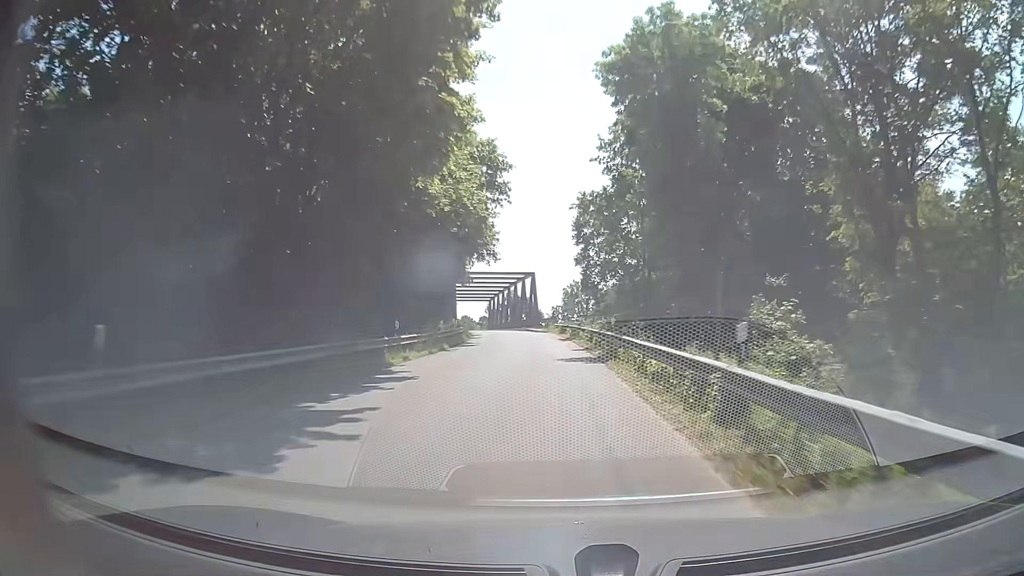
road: unclassified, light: Day
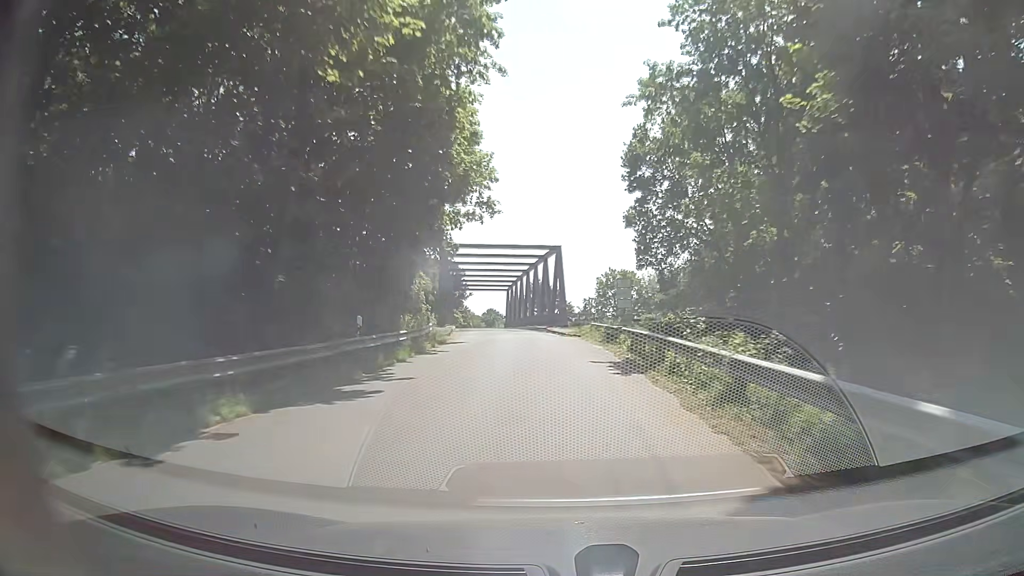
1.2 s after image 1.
(-0.3, +22.6) m; -2°
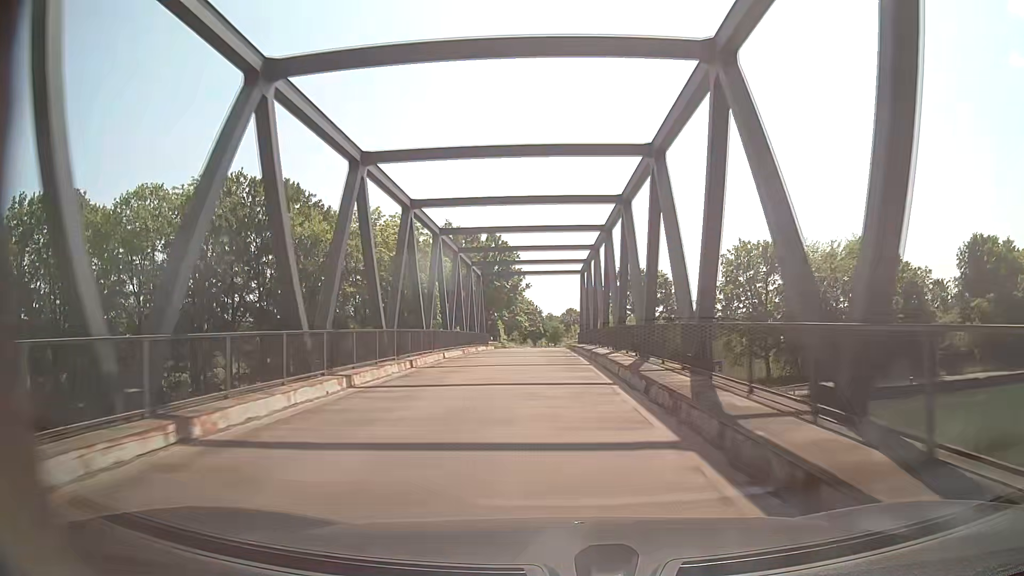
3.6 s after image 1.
(-2.3, +45.1) m; -6°
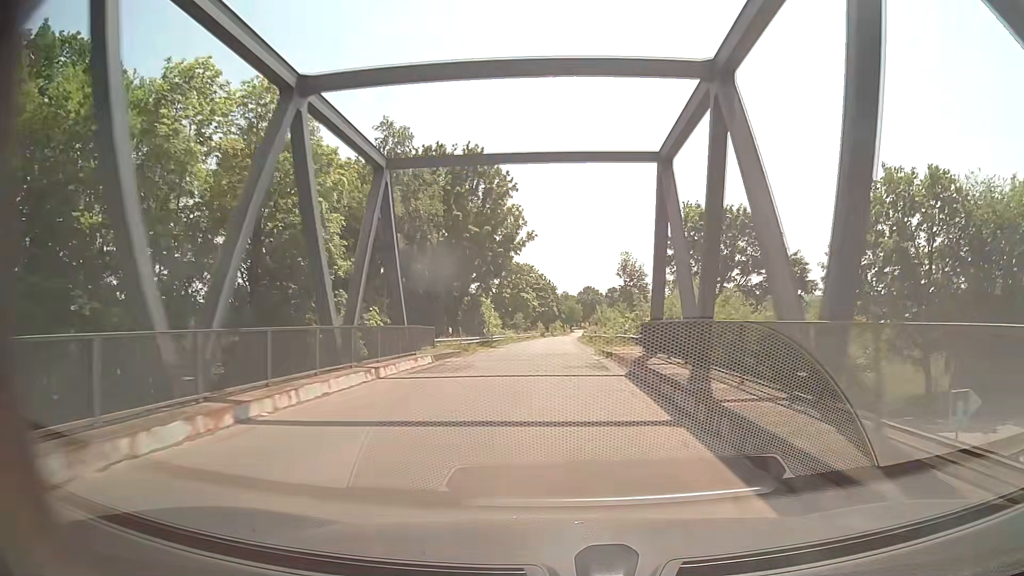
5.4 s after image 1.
(-1.0, +35.1) m; -2°
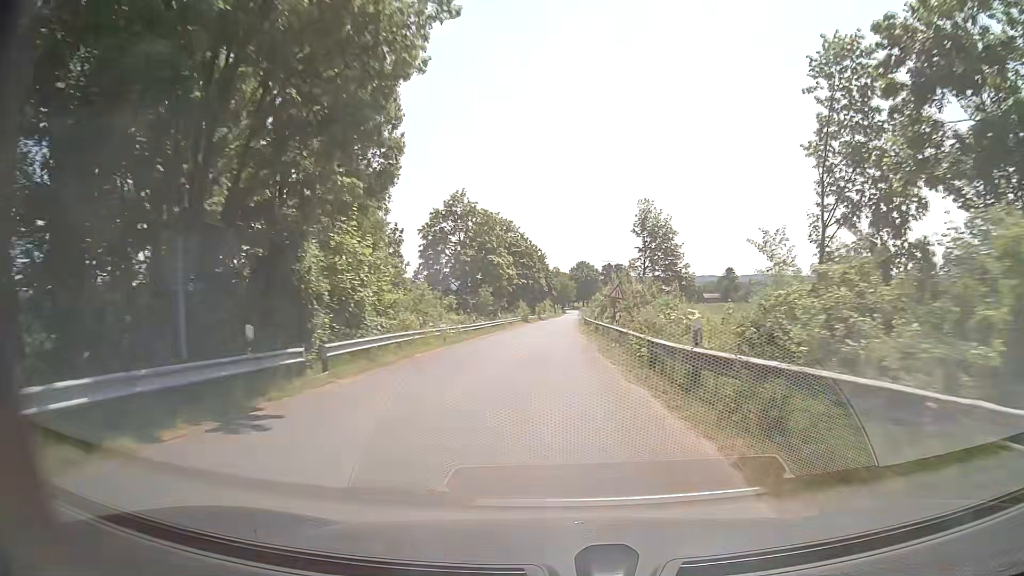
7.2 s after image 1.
(+0.1, +35.6) m; +1°
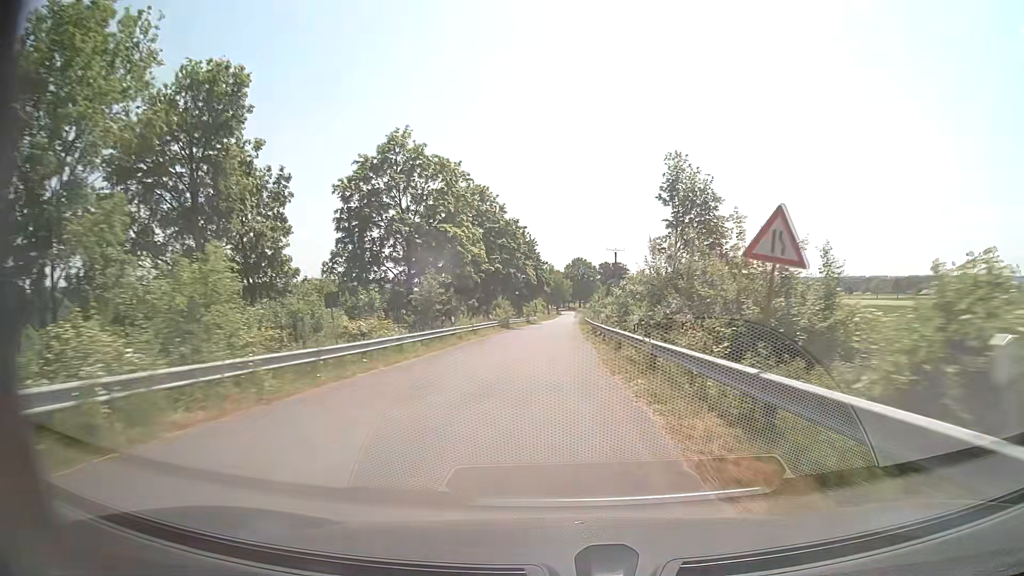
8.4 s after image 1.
(0.0, +24.2) m; 0°
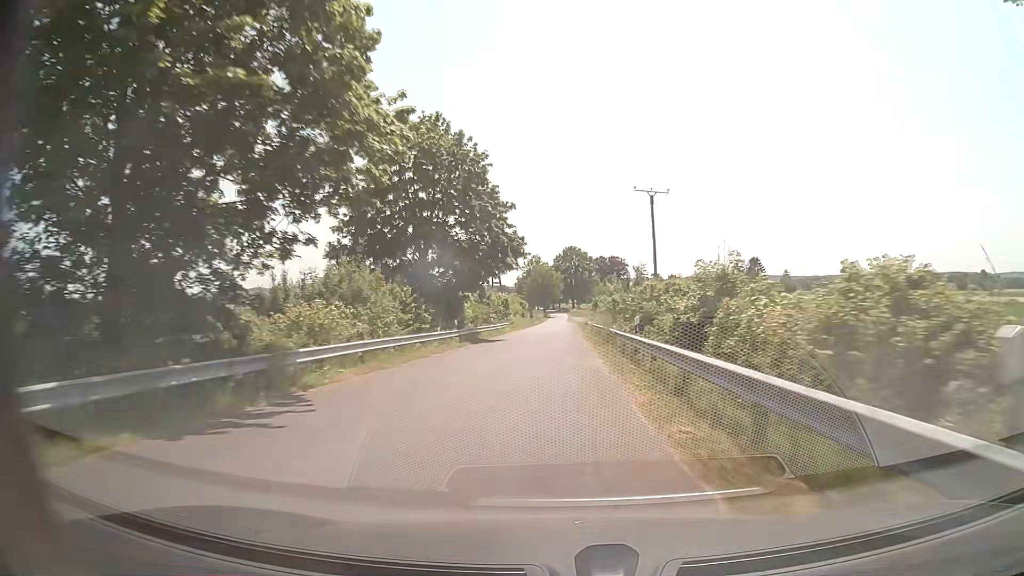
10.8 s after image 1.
(+0.5, +48.7) m; +1°
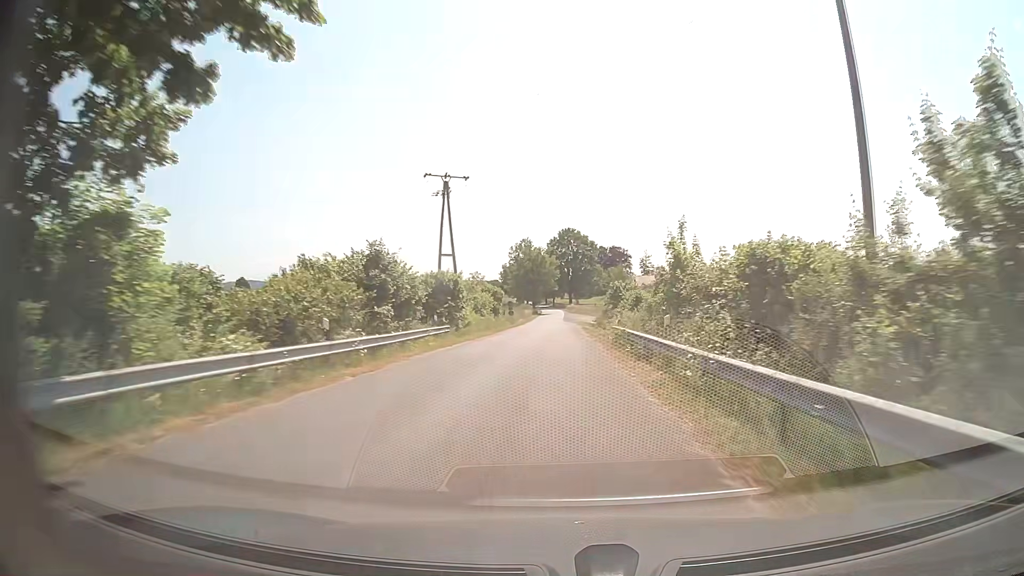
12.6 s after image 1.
(-0.1, +36.0) m; 0°
(0, +10) (0, +20) (0, +30) (0, +40) (0, +50) (+1, +60) (+1, +70) (+1, +80) (0, +90) (0, +100) m
